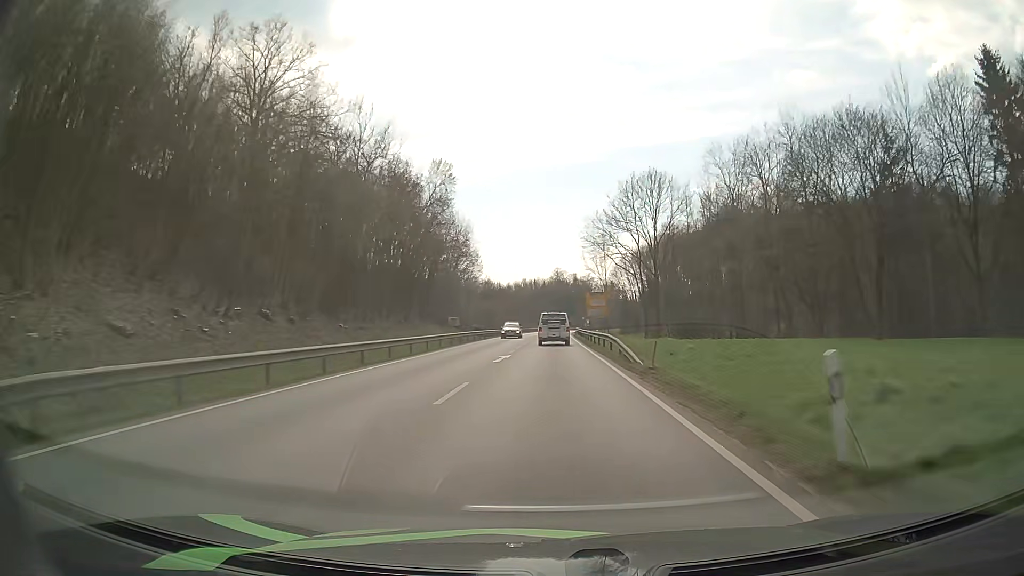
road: primary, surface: asphalt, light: Day
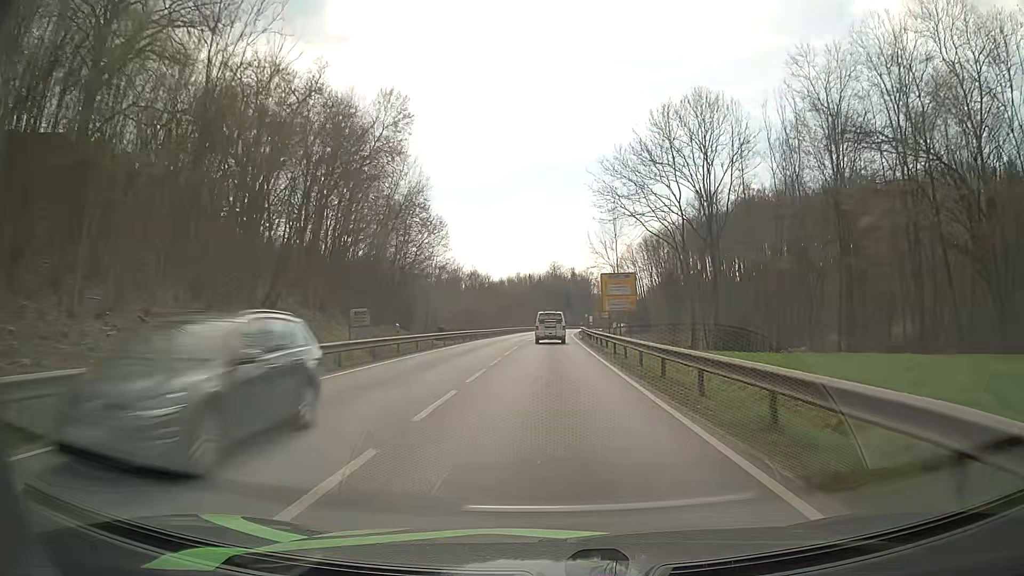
(+0.1, +26.6) m; 0°
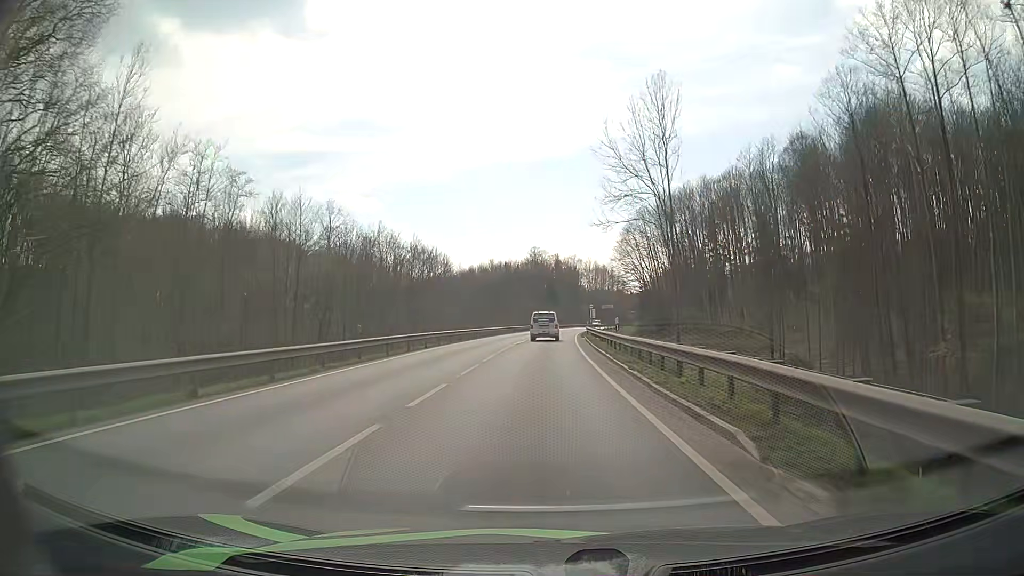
(+0.5, +52.3) m; +1°
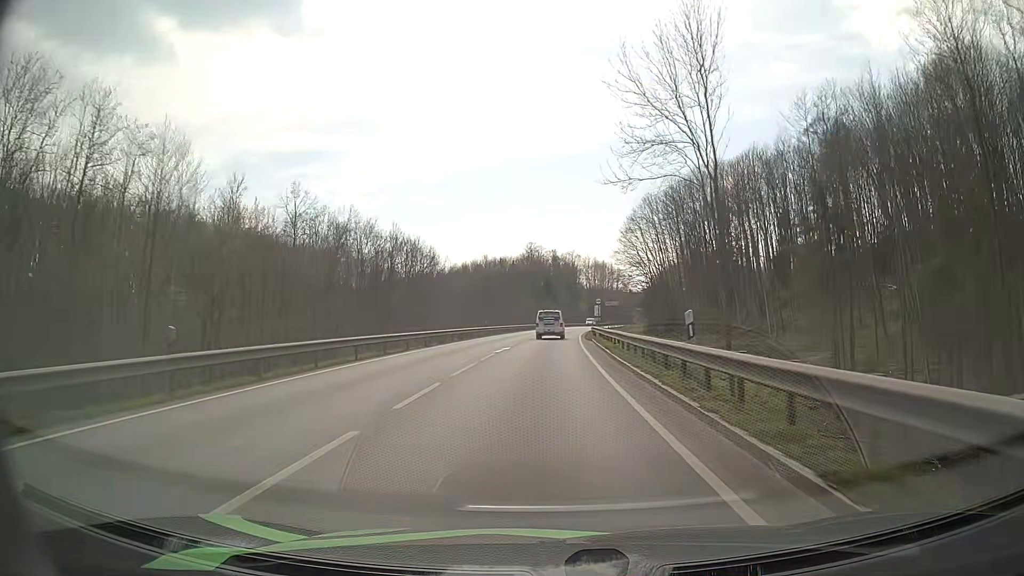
(+0.1, +12.8) m; 0°
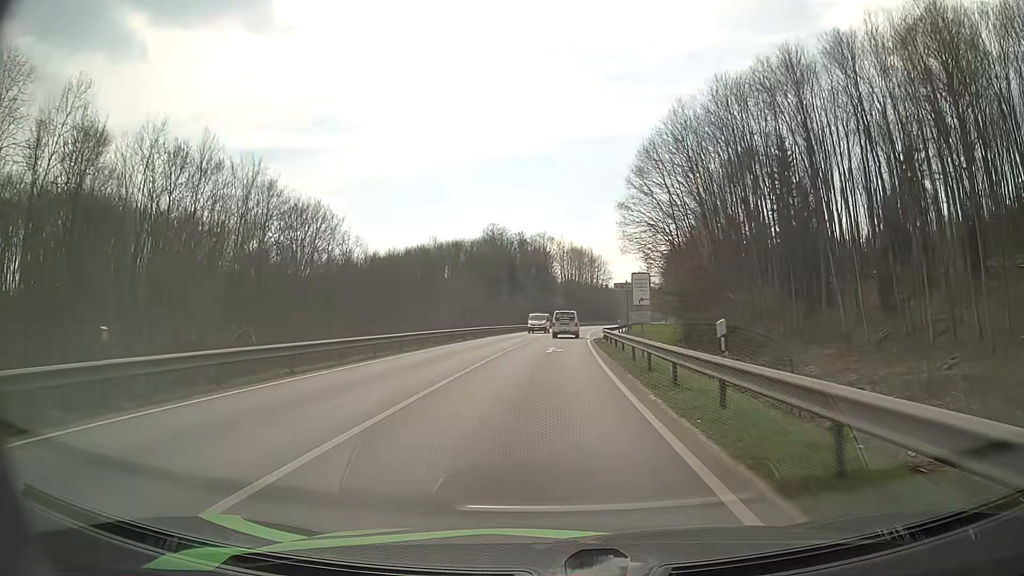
(+0.9, +50.1) m; +3°
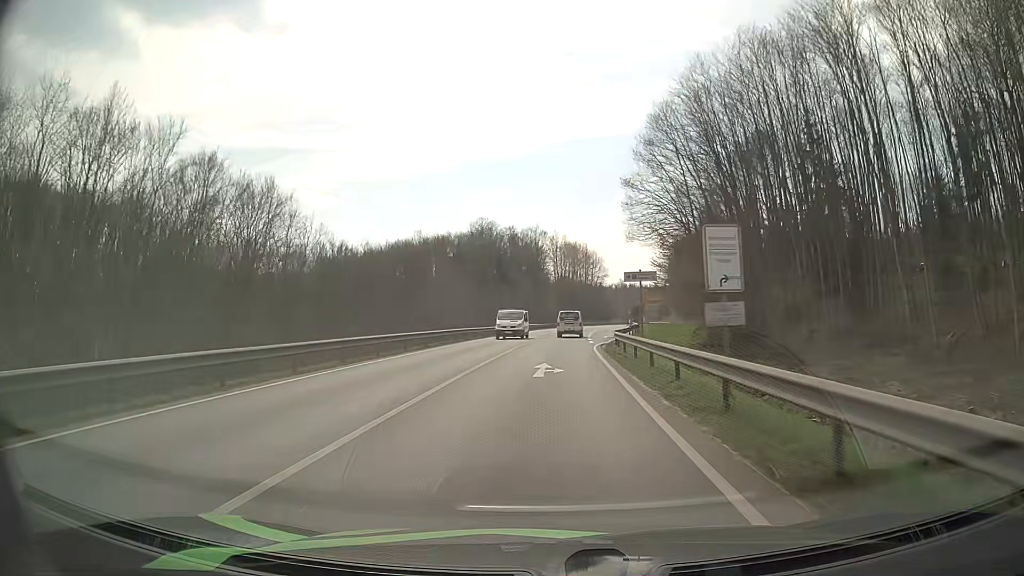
(+0.1, +11.9) m; +1°
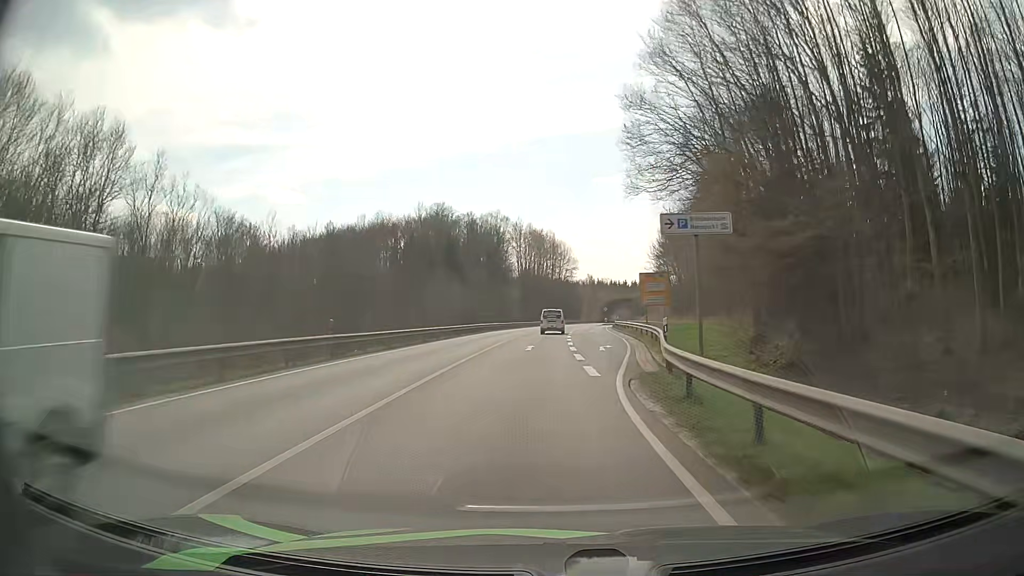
(+0.4, +22.8) m; +3°
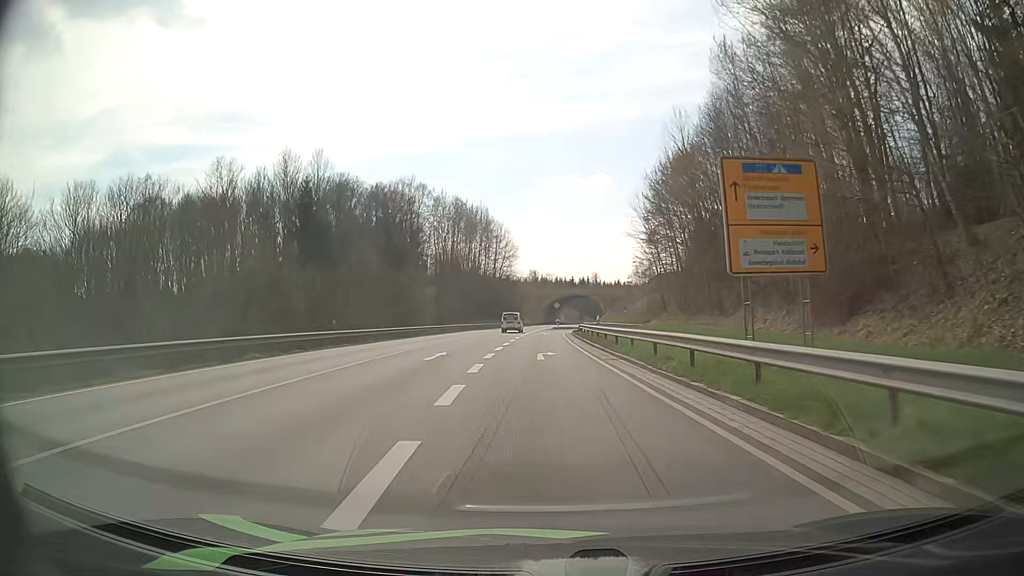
(+2.2, +40.9) m; +5°
(0, +10) (0, +20) (0, +30) (0, +40) (-1, +50) (0, +60) (+2, +70) (+7, +78) (+15, +84) (+24, +87) m
